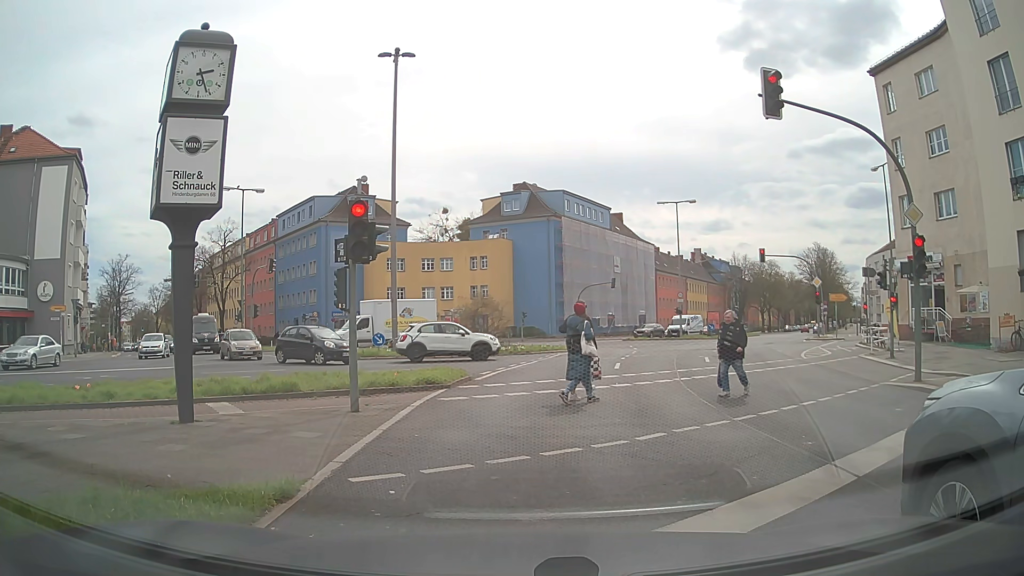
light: Day
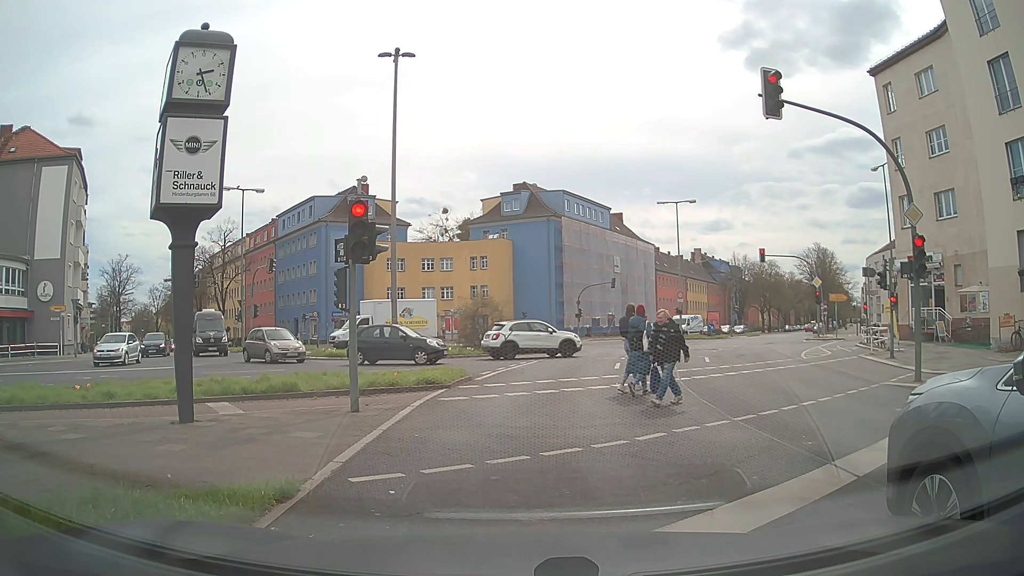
(0.0, 0.0) m; 0°
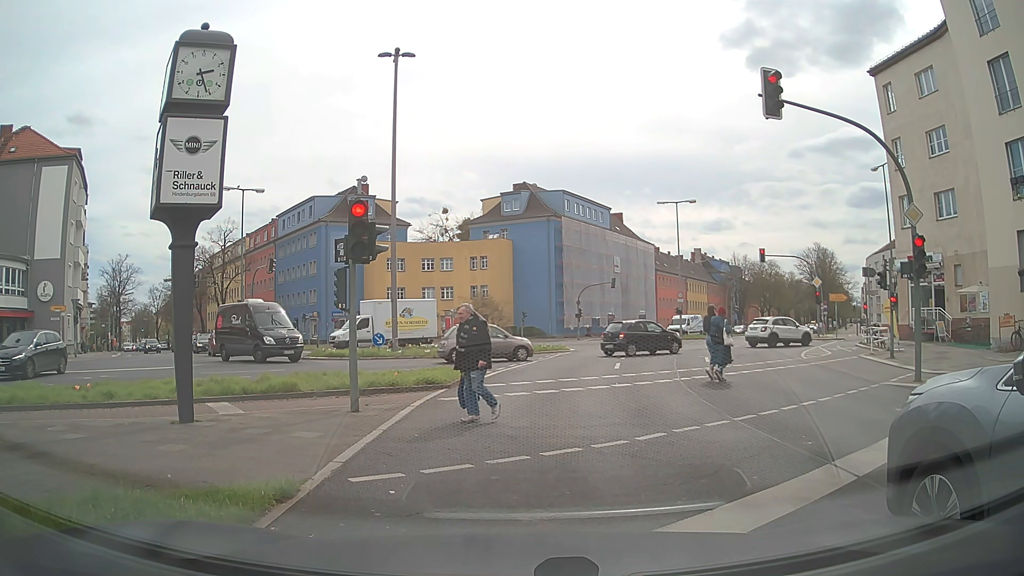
(0.0, 0.0) m; 0°
